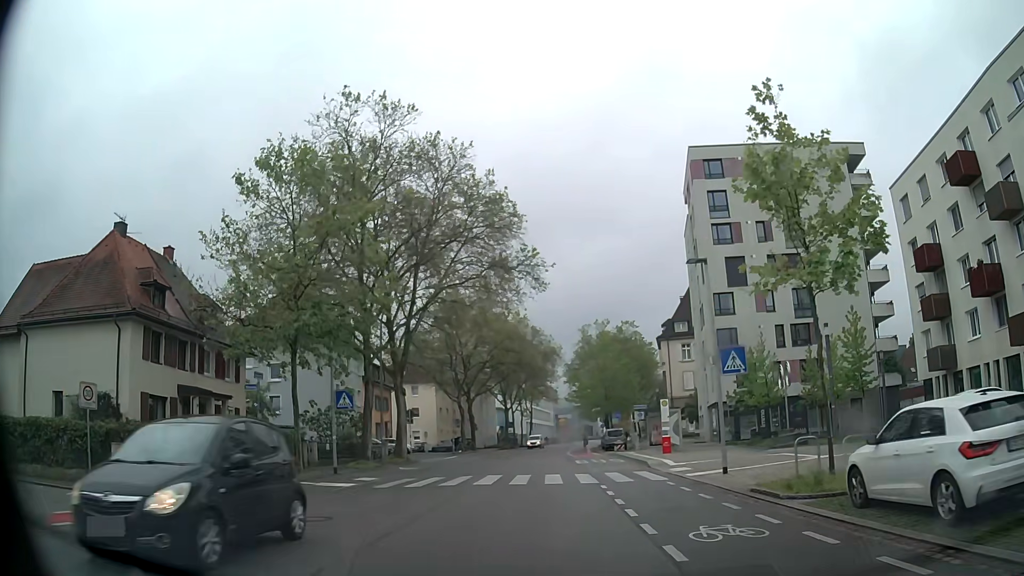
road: secondary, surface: asphalt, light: Day
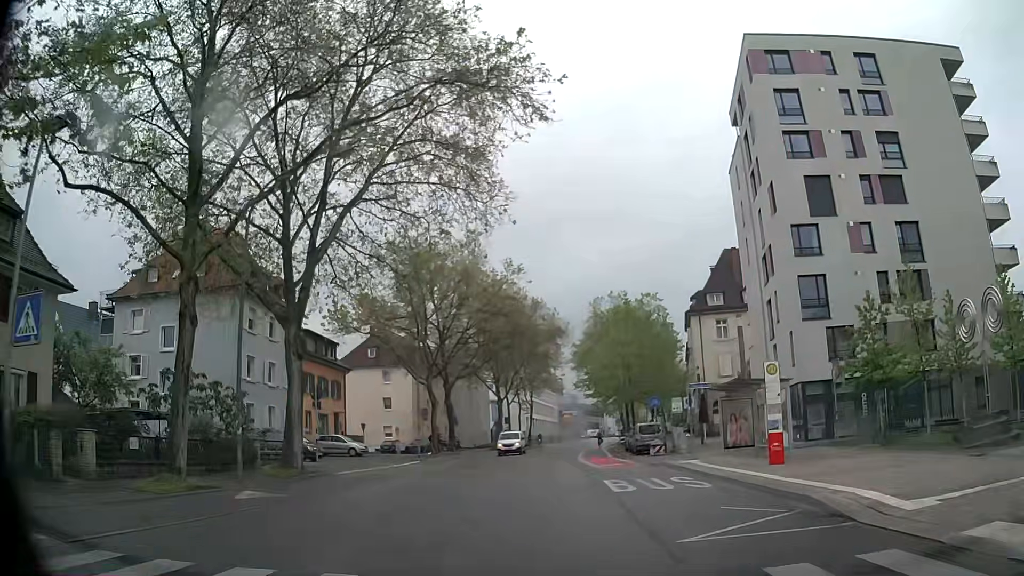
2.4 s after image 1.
(-0.1, +17.8) m; -1°
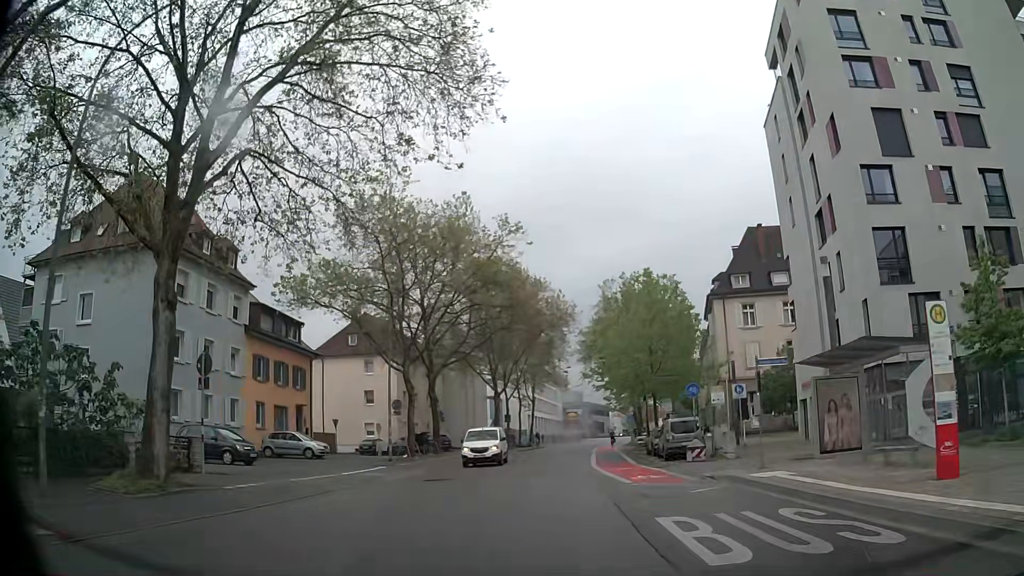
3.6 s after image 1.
(0.0, +9.0) m; 0°
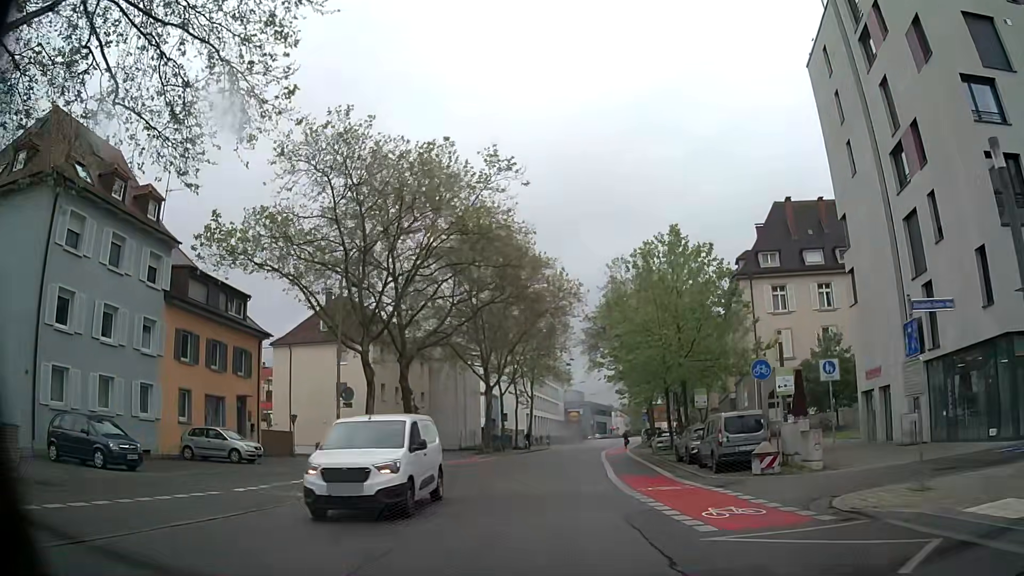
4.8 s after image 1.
(0.0, +9.0) m; 0°
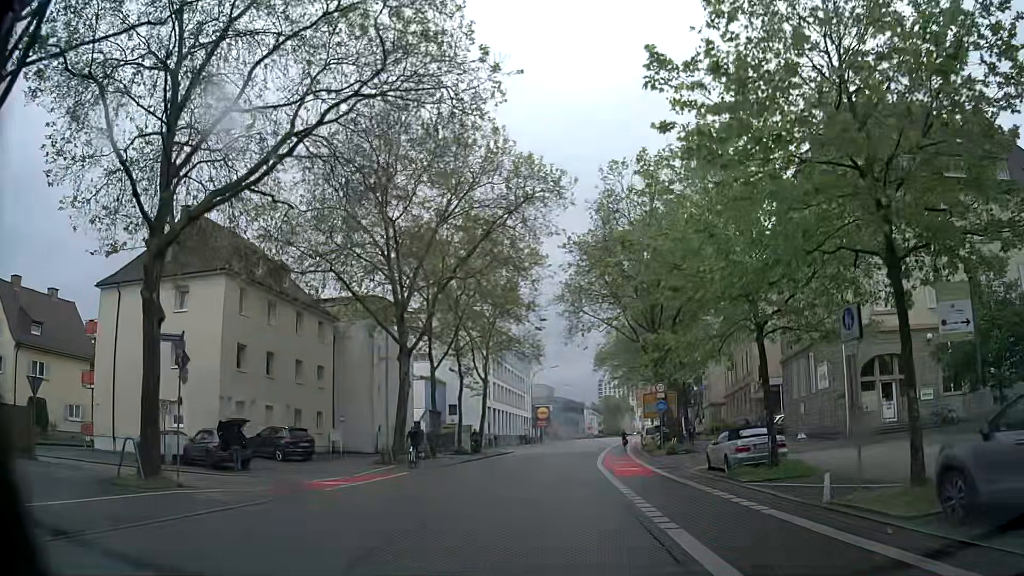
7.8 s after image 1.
(+0.4, +22.5) m; +4°
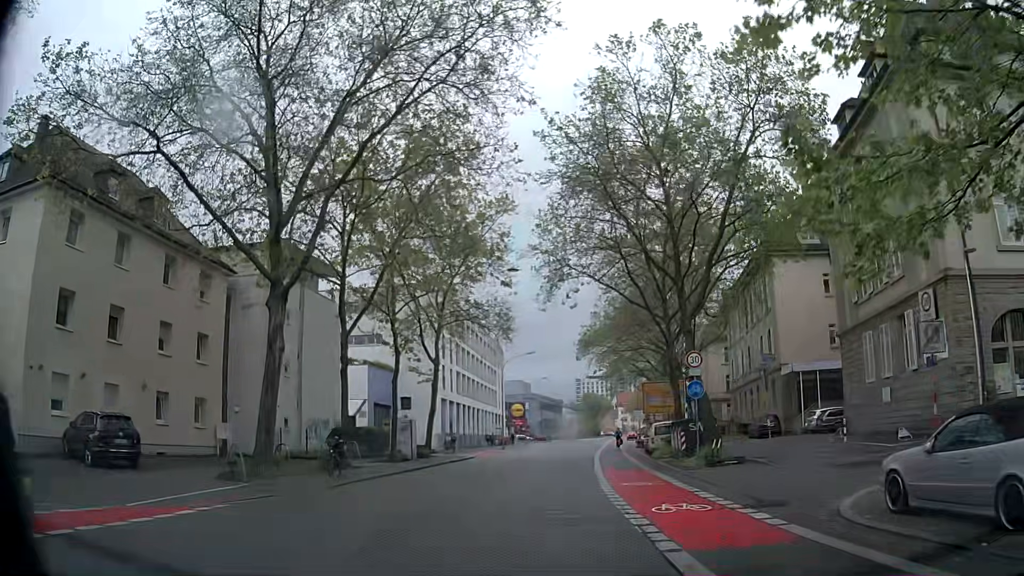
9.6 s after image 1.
(0.0, +13.6) m; +1°
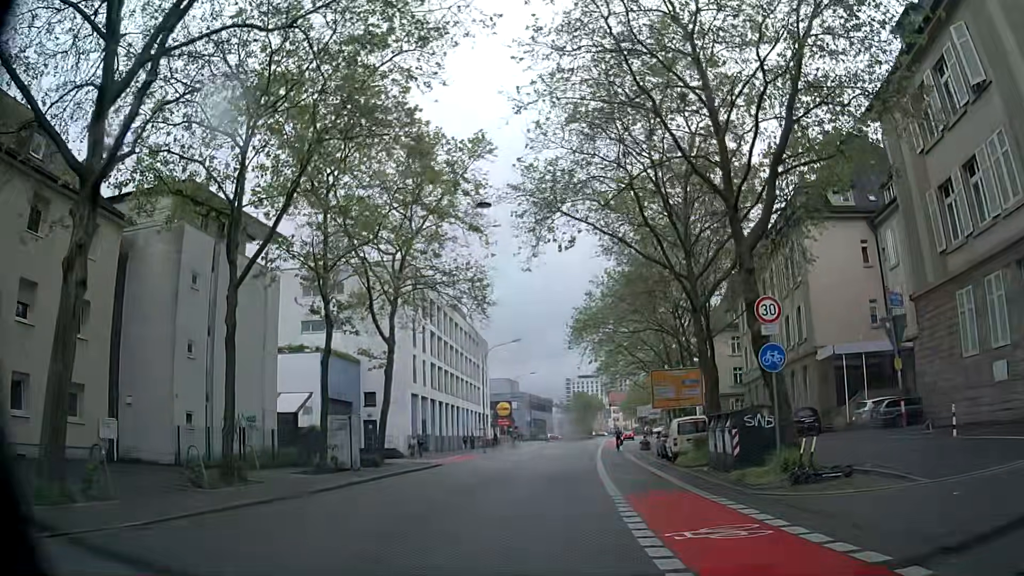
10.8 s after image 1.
(+0.1, +9.1) m; +1°
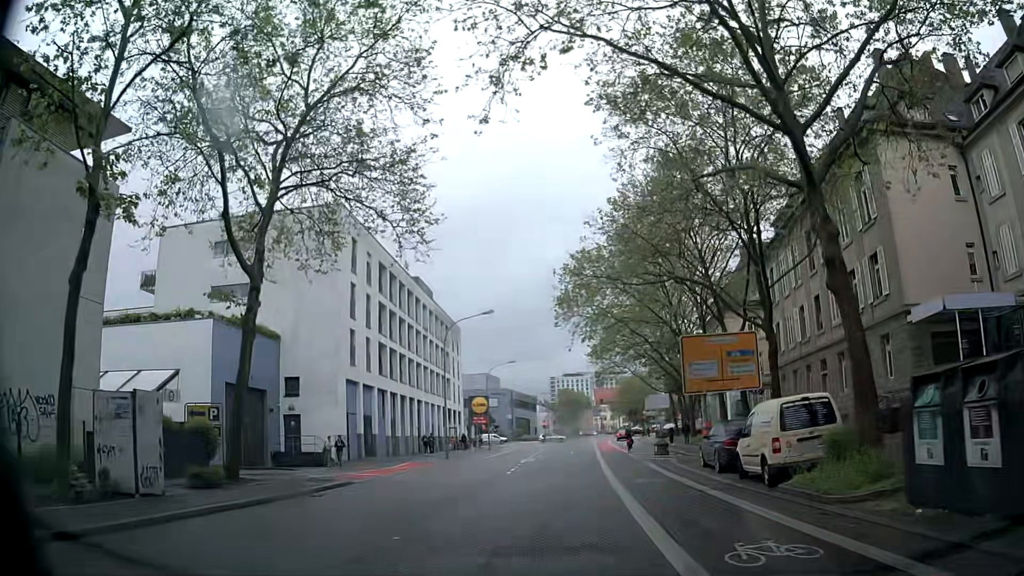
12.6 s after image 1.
(+0.1, +13.6) m; 0°
(0, +10) (+1, +20) (+1, +30) (+2, +40) (+4, +50) (+6, +60) (+8, +69) (+9, +79) (+10, +89) (+11, +99) m
